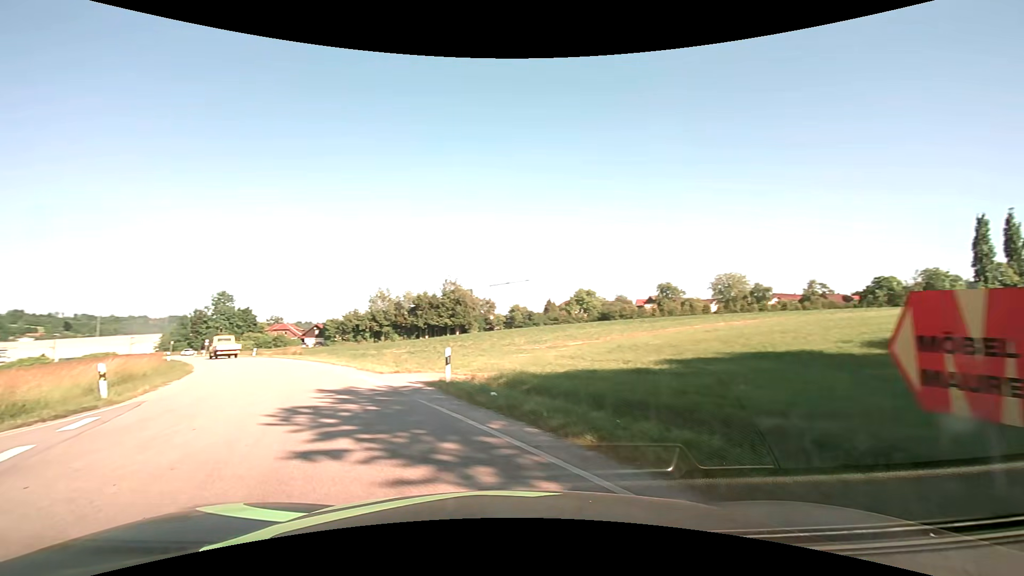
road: unclassified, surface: asphalt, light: Day
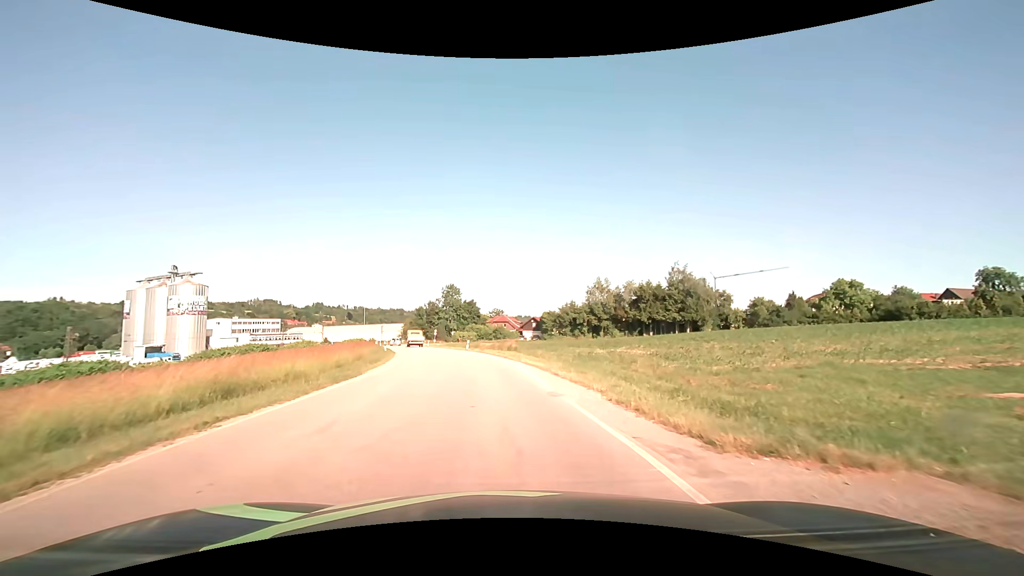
(-4.3, +13.3) m; -26°
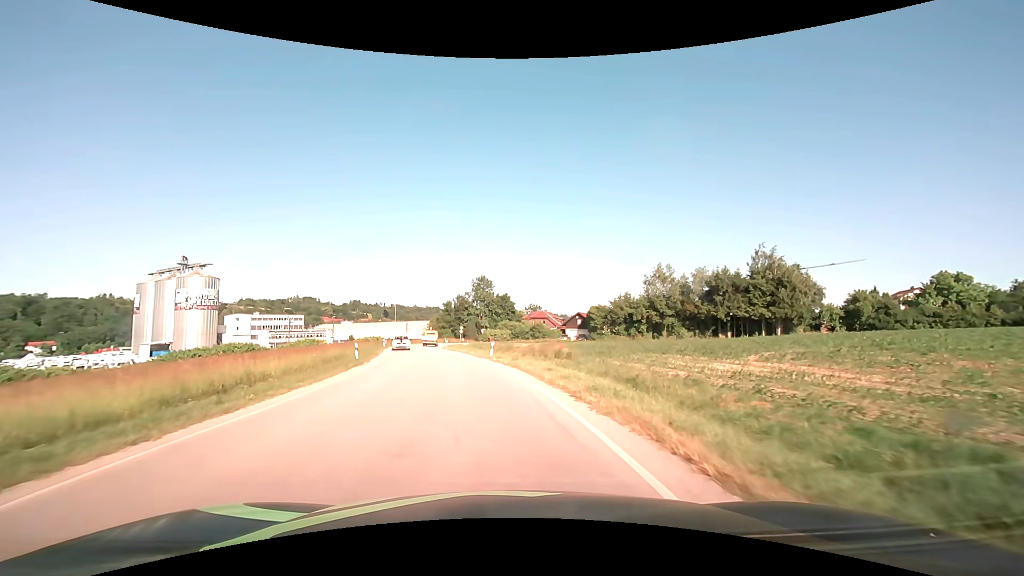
(-0.7, +20.2) m; -4°
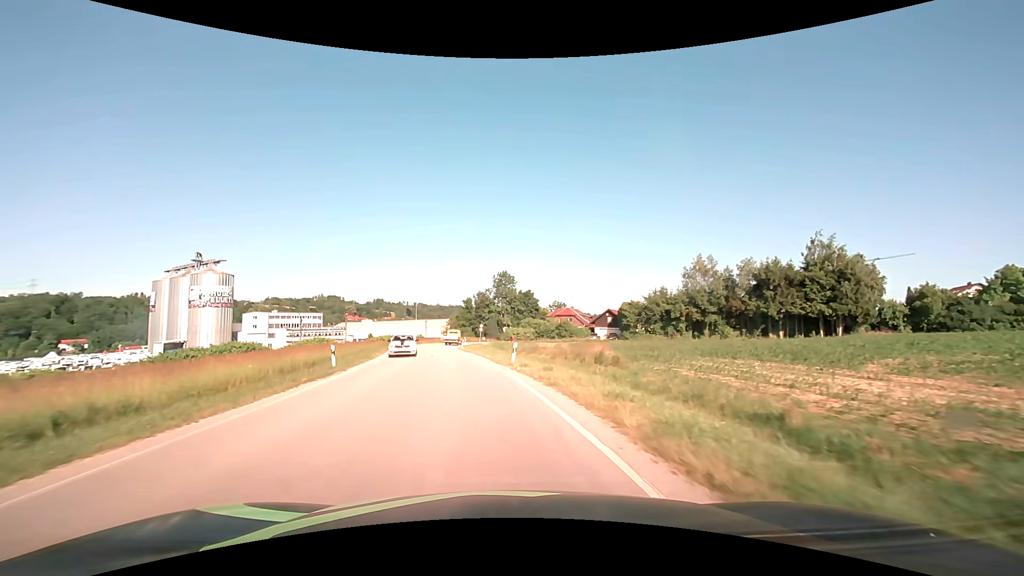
(-0.2, +8.1) m; -2°
